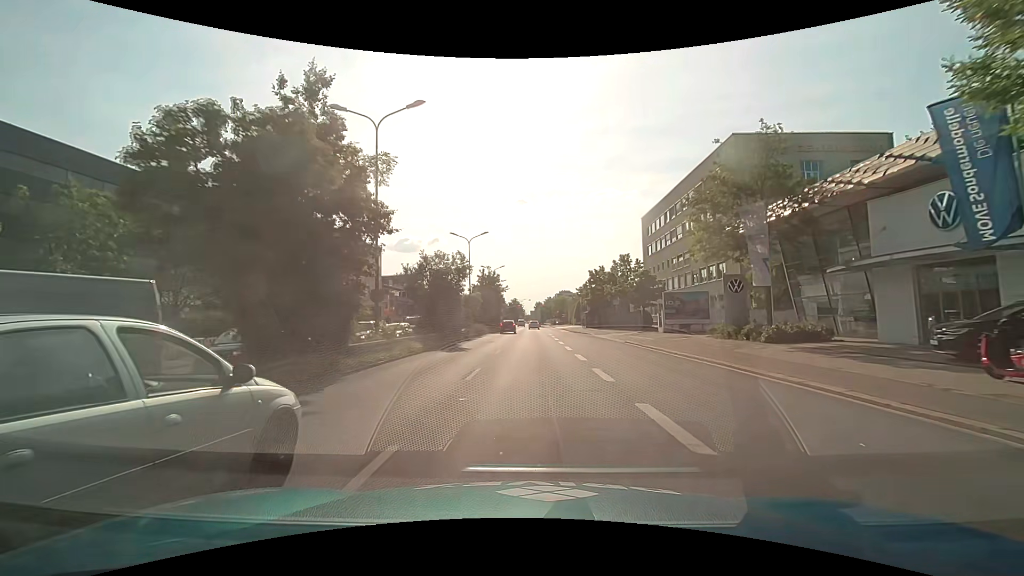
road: primary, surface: asphalt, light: Day
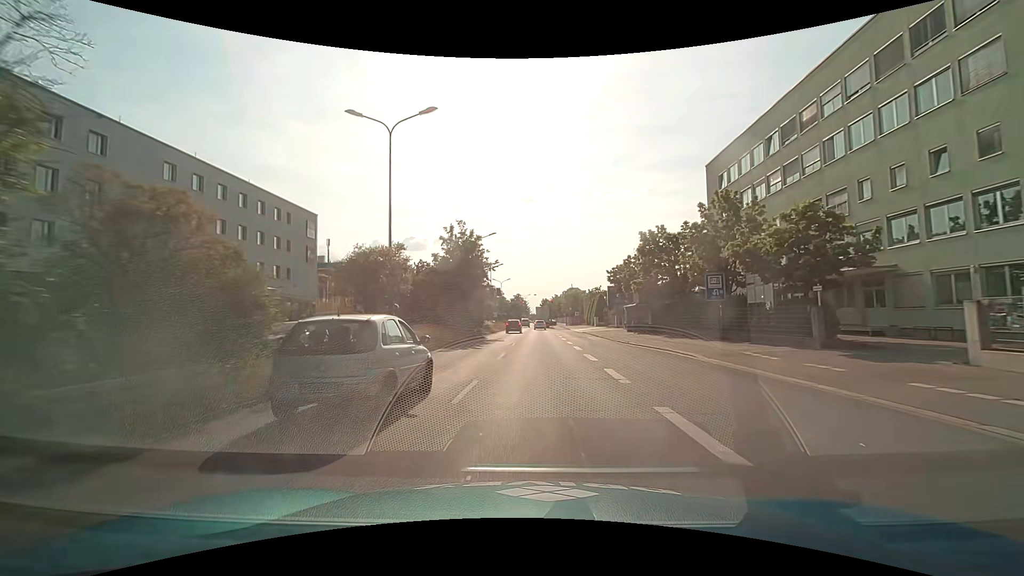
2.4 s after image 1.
(0.0, +30.4) m; -1°
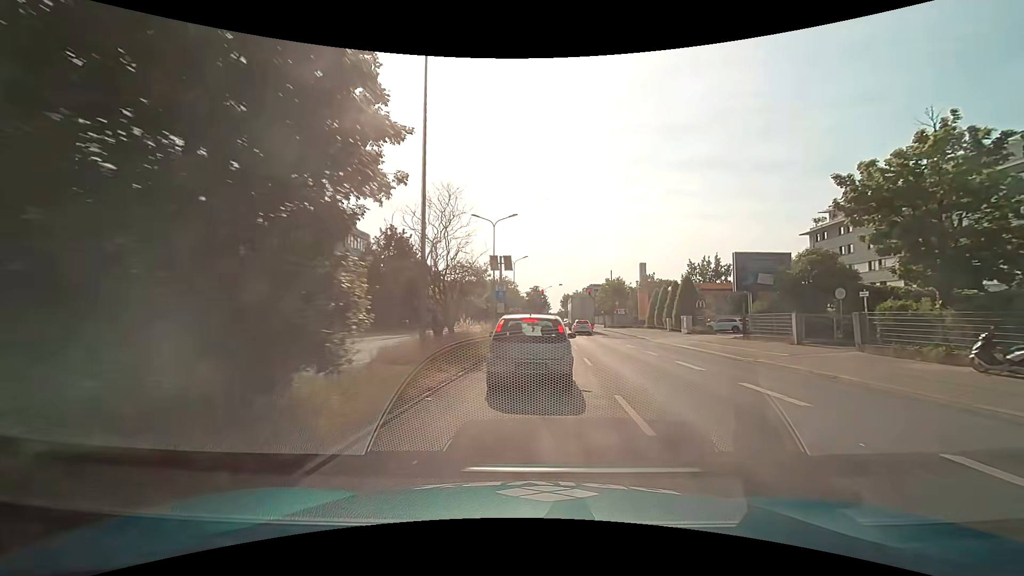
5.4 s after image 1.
(-2.0, +37.9) m; -2°
(0, +10) (+1, +20) (+1, +30) (+2, +40) (+2, +50) (+3, +60) (+3, +70) (+4, +80) (+5, +90) (+5, +100) m
